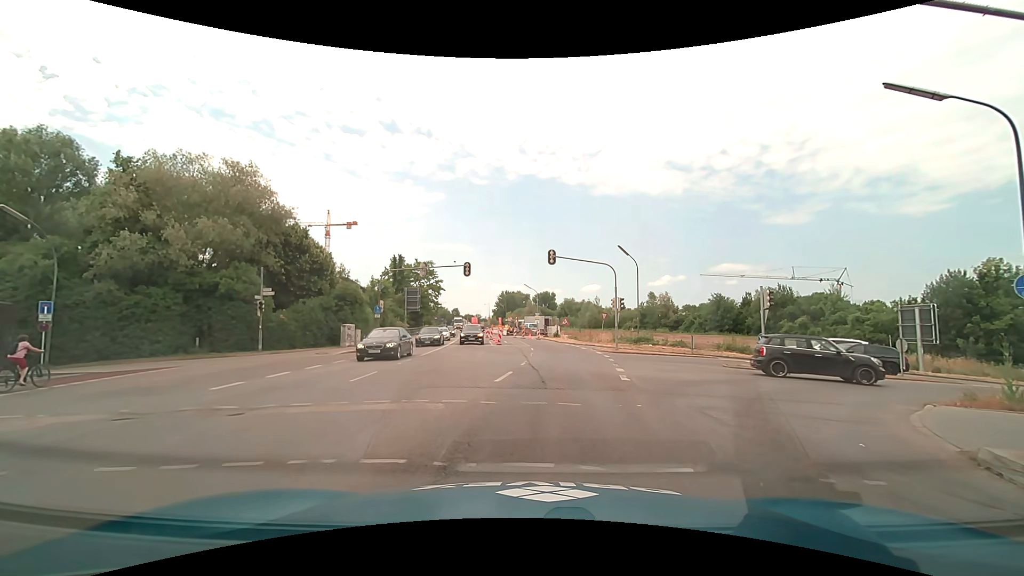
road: secondary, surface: asphalt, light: Day
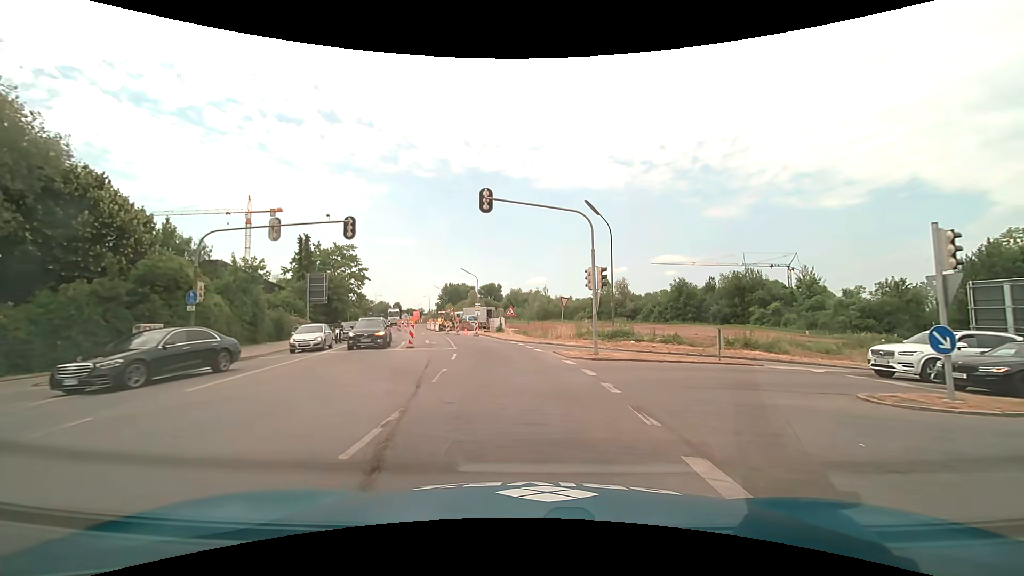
(+0.9, +14.3) m; +6°
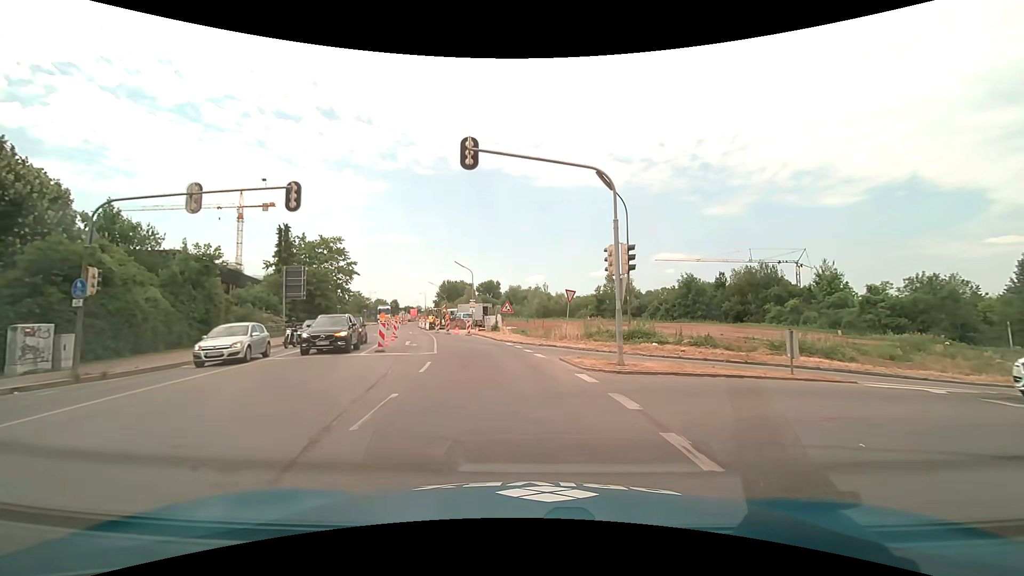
(0.0, +5.2) m; 0°
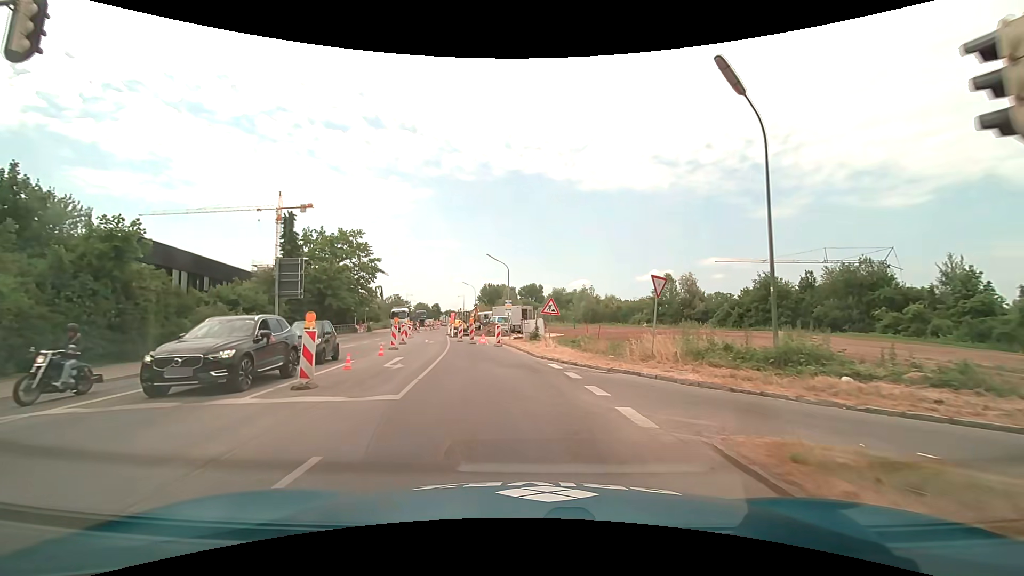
(-0.3, +10.8) m; -5°
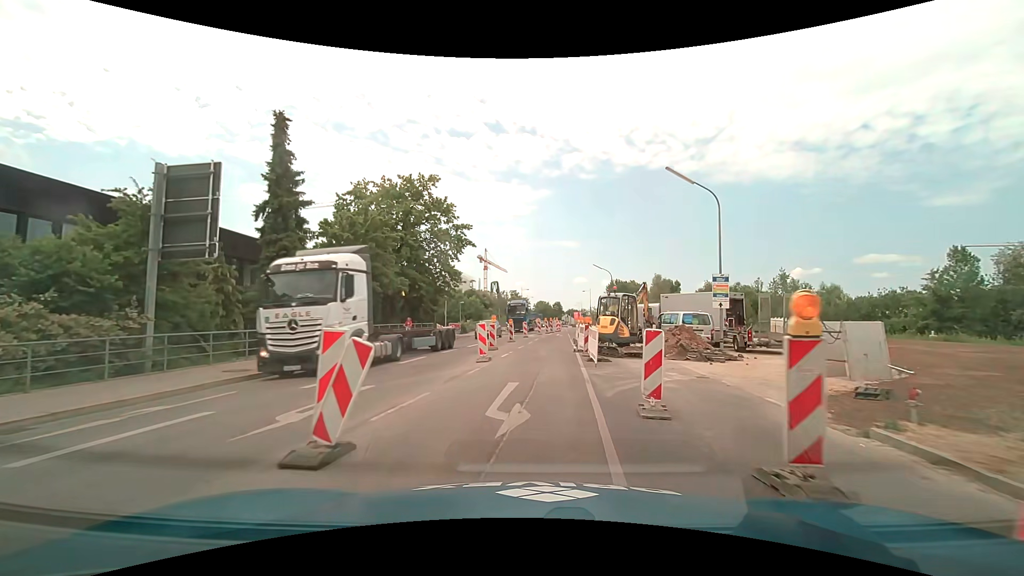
(-4.3, +27.3) m; -14°
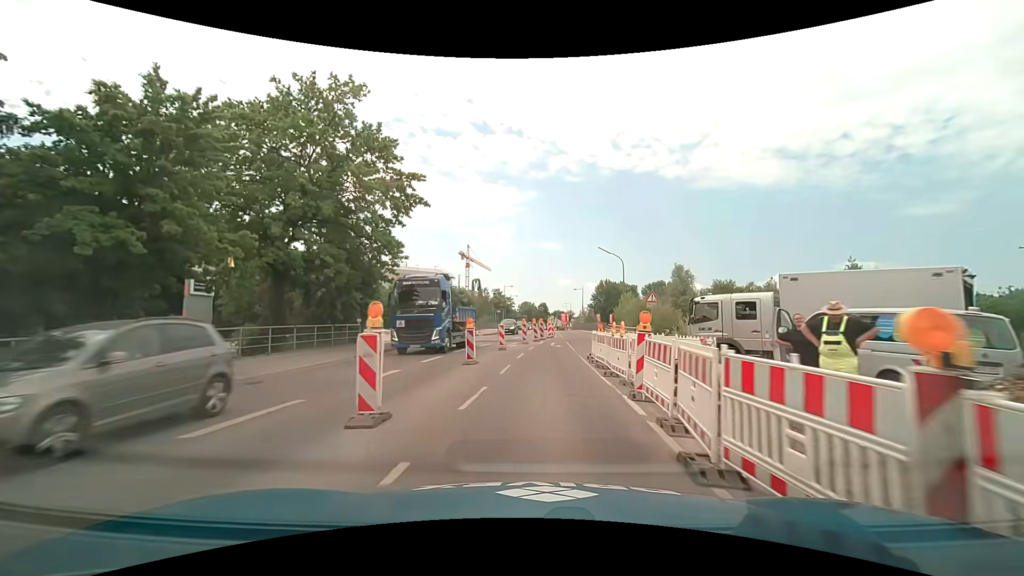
(+0.2, +16.7) m; +1°
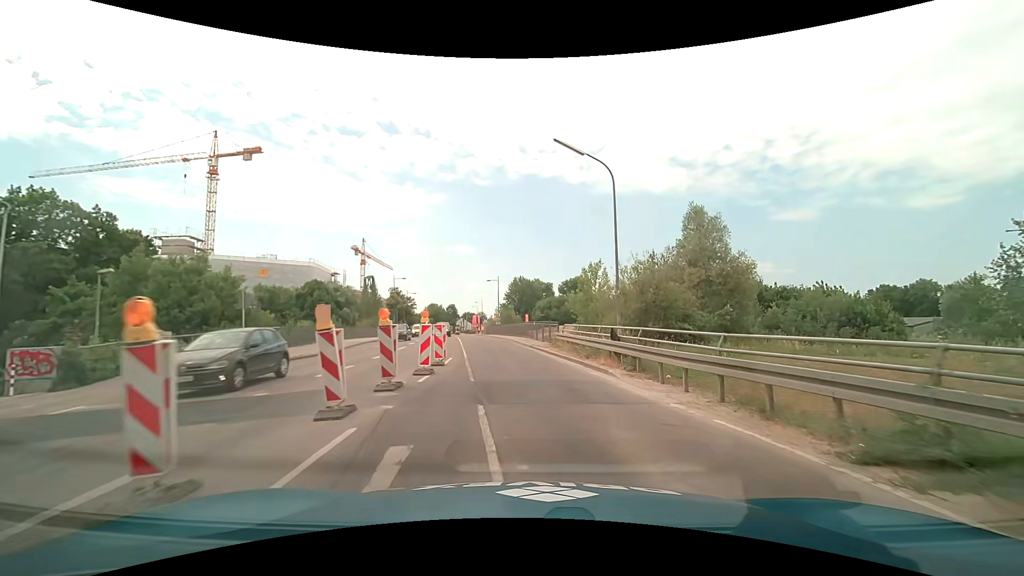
(+1.8, +28.3) m; +11°
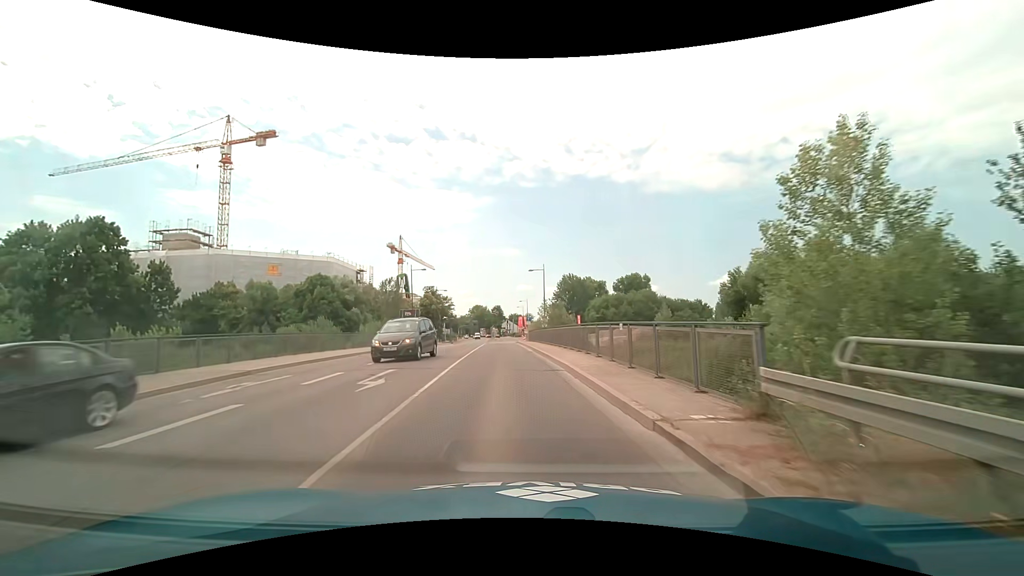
(-0.6, +20.4) m; -5°
(0, +10) (-1, +20) (-1, +30) (-2, +40) (-3, +50) (-3, +60) (-3, +70) (-3, +80) (-3, +90) (-3, +100) m
